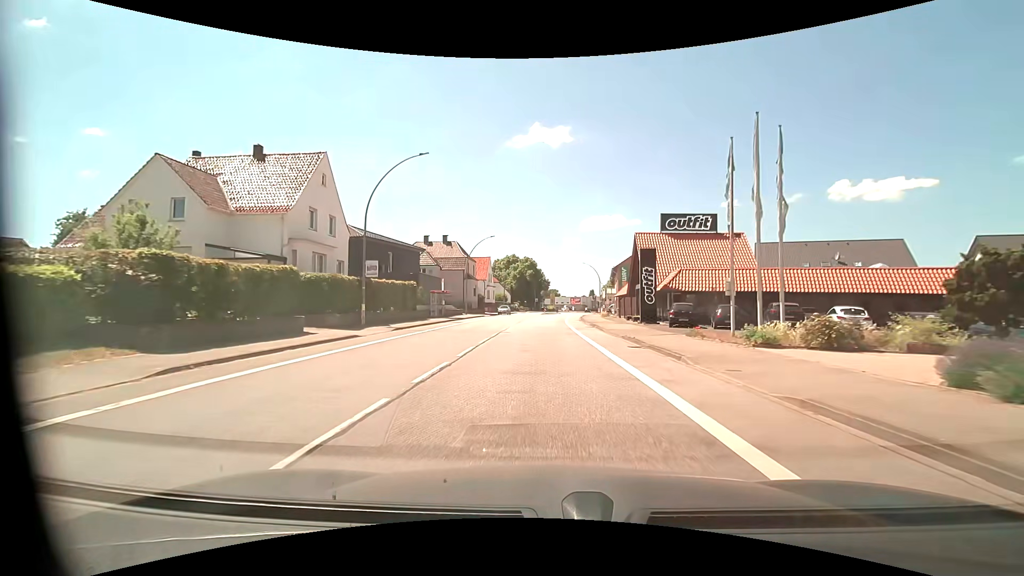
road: primary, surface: asphalt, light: Day
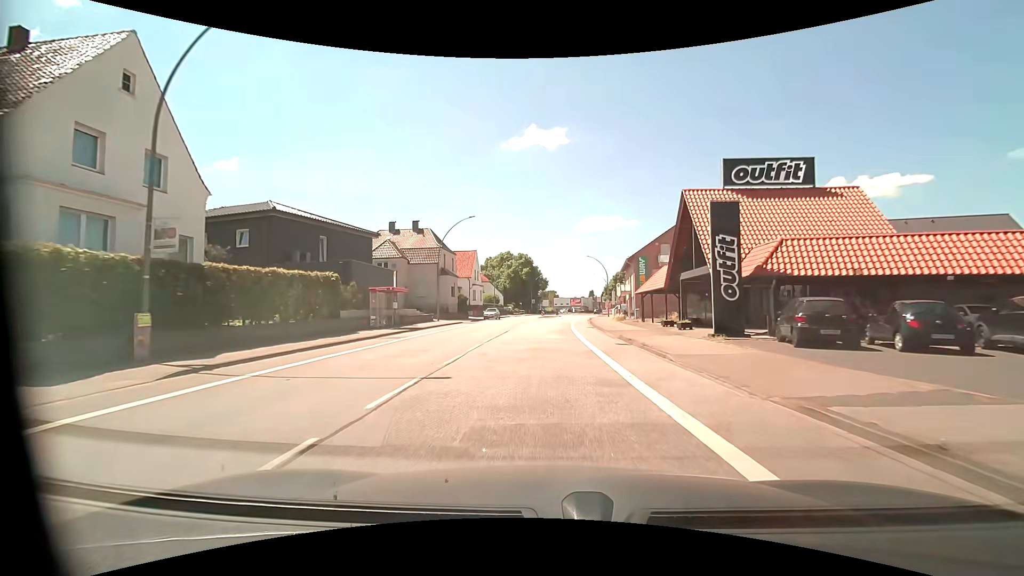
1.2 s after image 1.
(0.0, +15.4) m; 0°
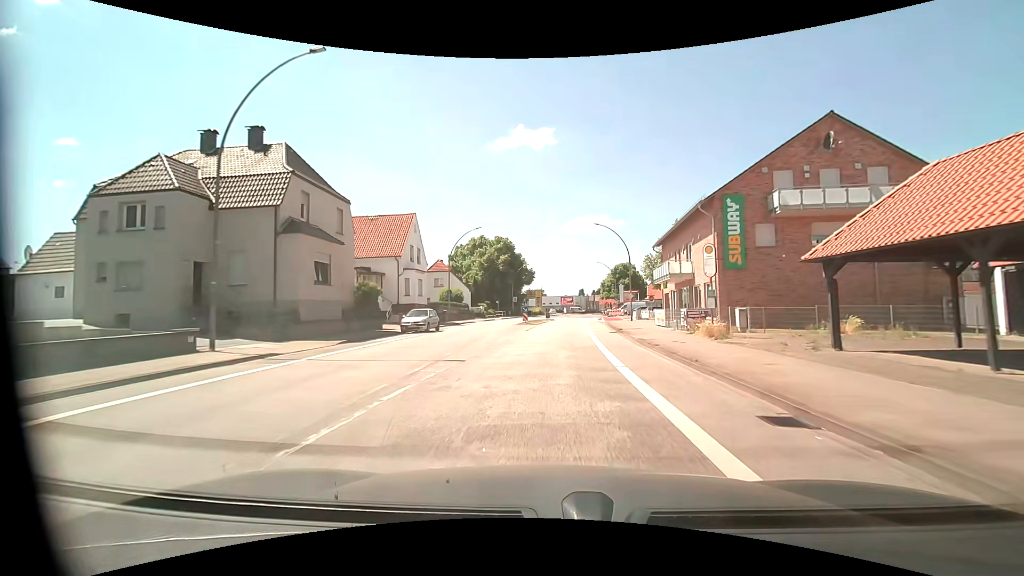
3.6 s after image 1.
(+0.2, +31.0) m; +1°
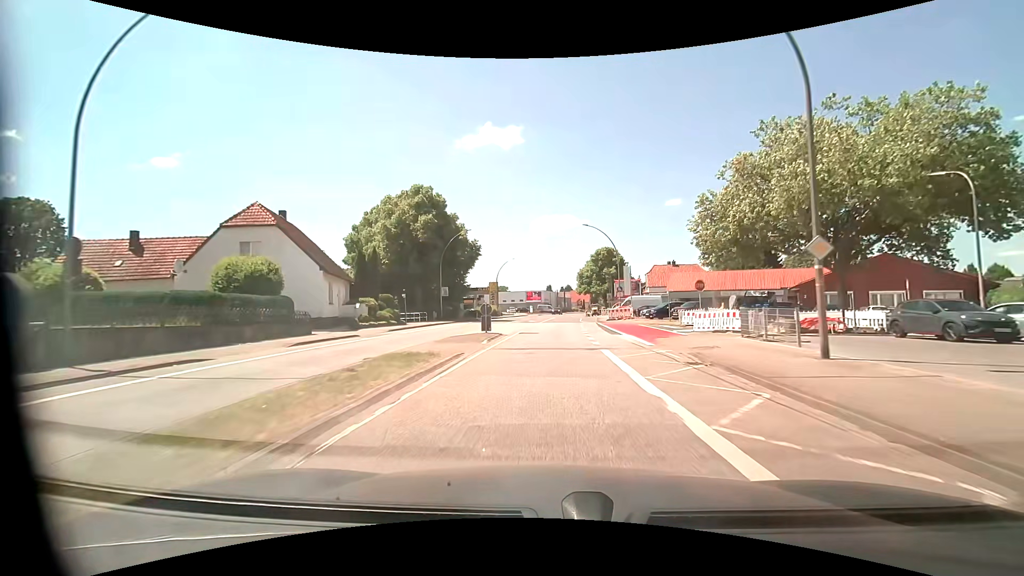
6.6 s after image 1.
(+1.7, +39.3) m; +4°
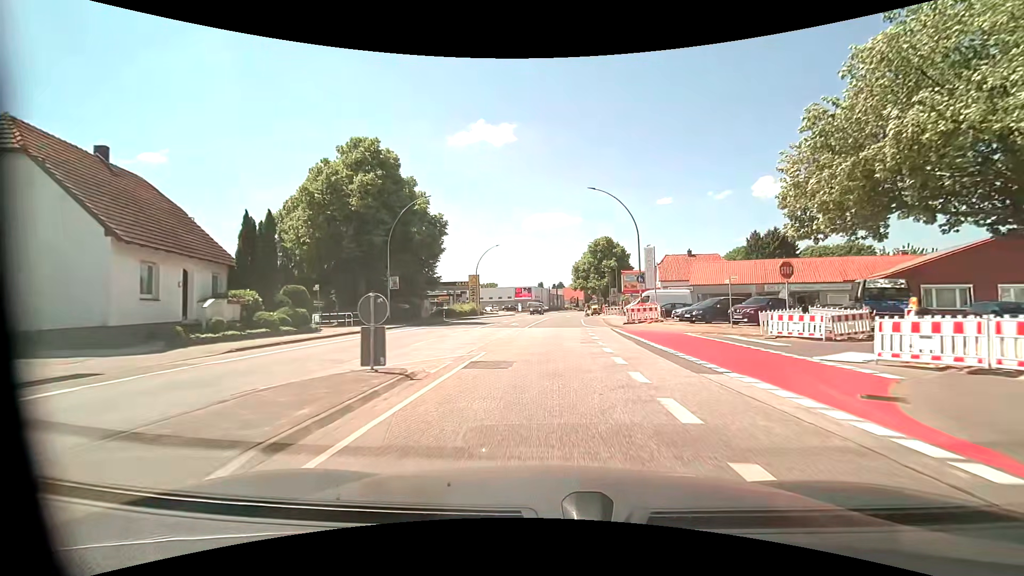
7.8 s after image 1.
(+0.1, +15.4) m; +1°
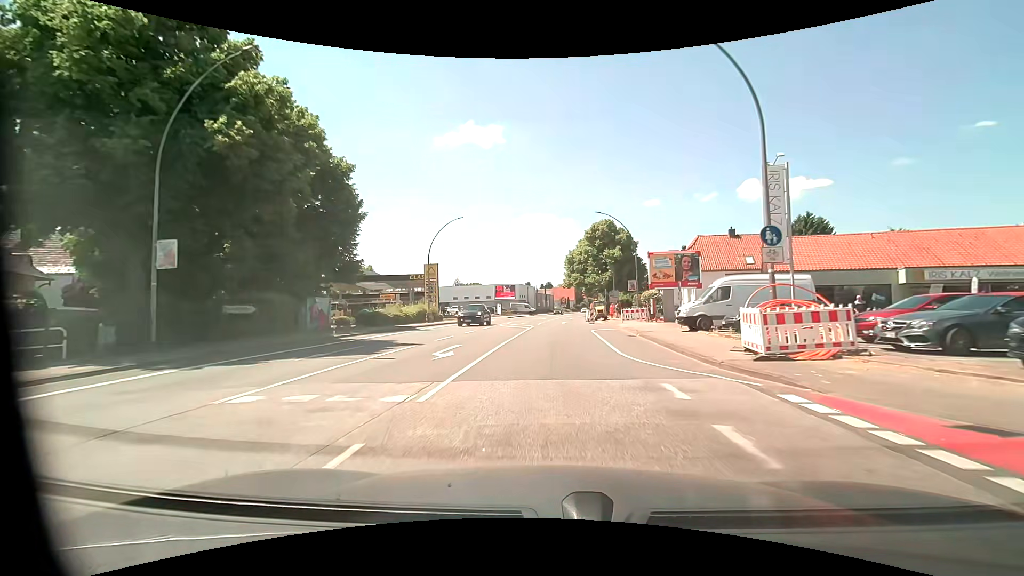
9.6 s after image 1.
(+0.2, +22.3) m; +2°
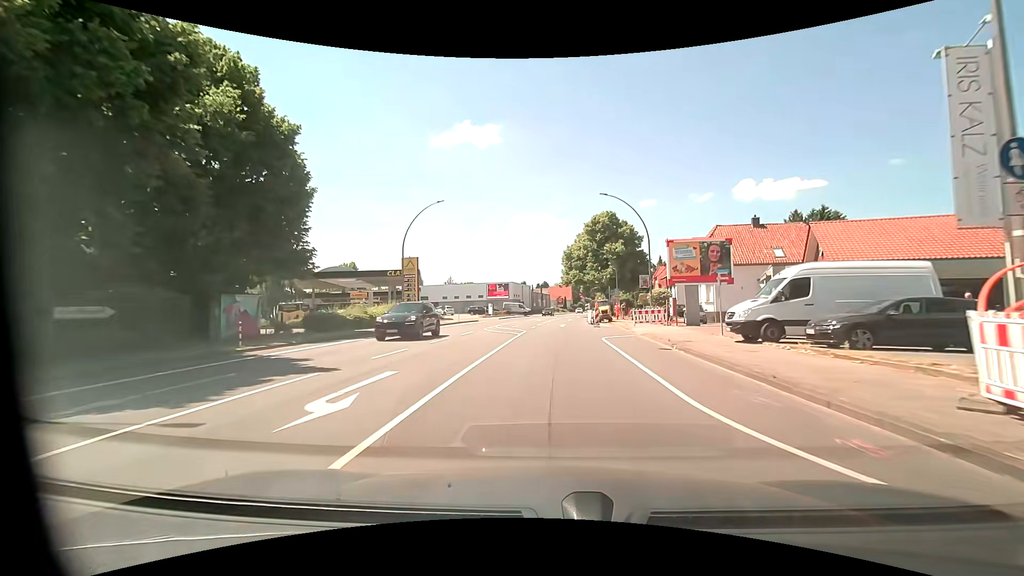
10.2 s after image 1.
(0.0, +7.3) m; 0°
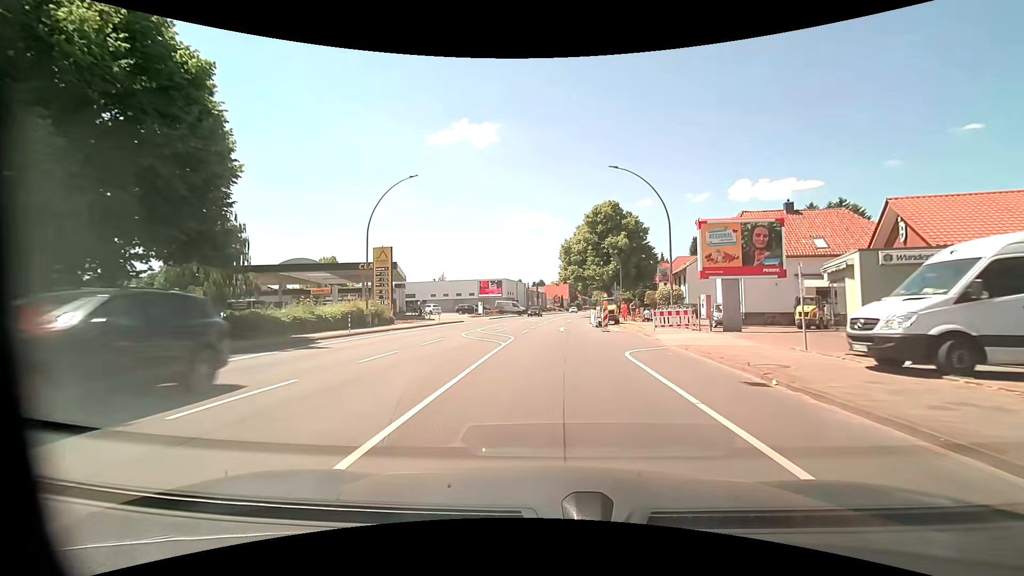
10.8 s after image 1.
(0.0, +7.2) m; 0°
(0, +10) (0, +20) (+1, +30) (+1, +40) (+2, +50) (+3, +60) (+4, +70) (+5, +80) (+6, +90) (+8, +100) m
